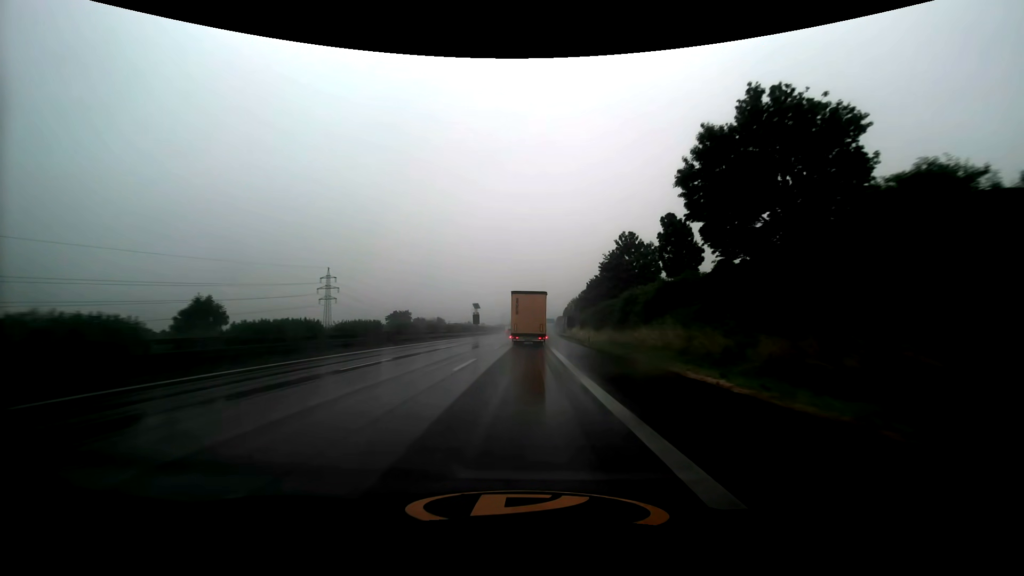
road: motorway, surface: asphalt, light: Day
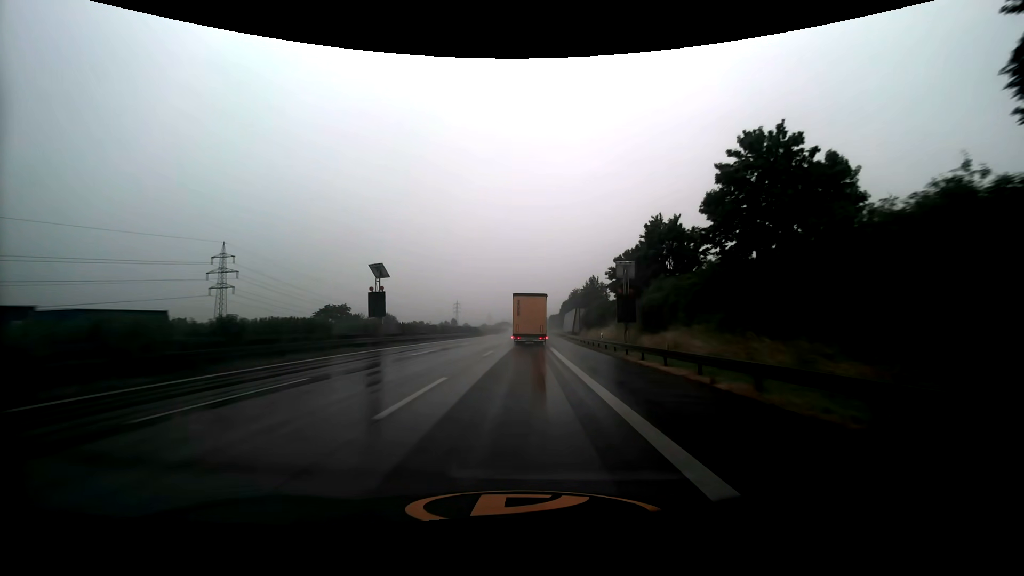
(+0.6, +62.6) m; +1°
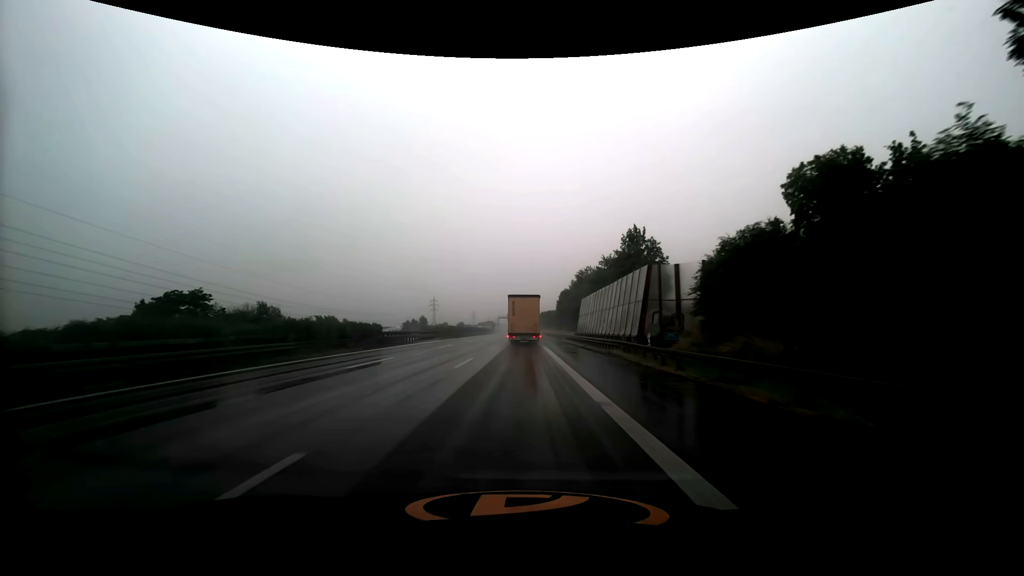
(+0.9, +62.5) m; +1°
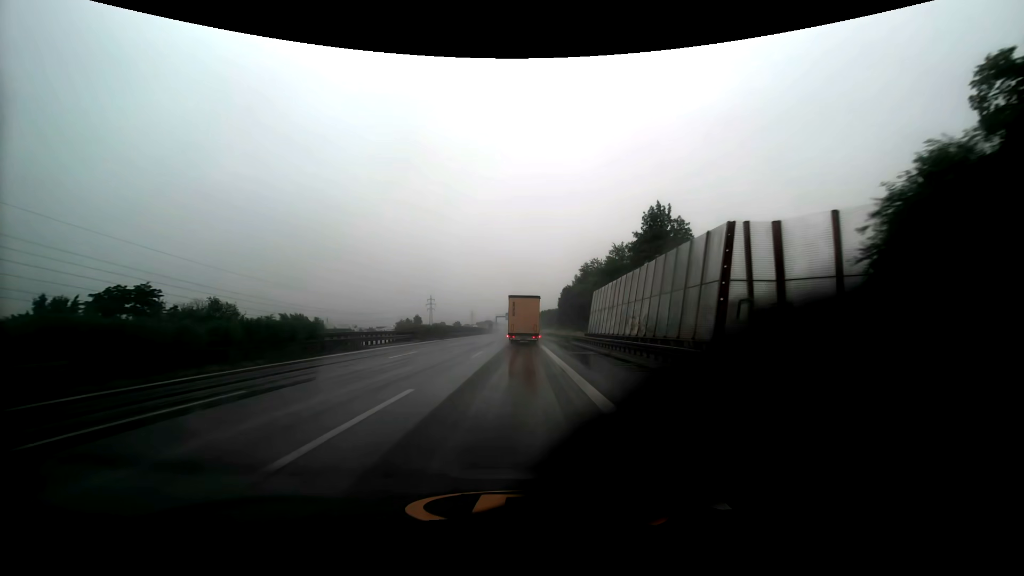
(+0.1, +12.4) m; 0°
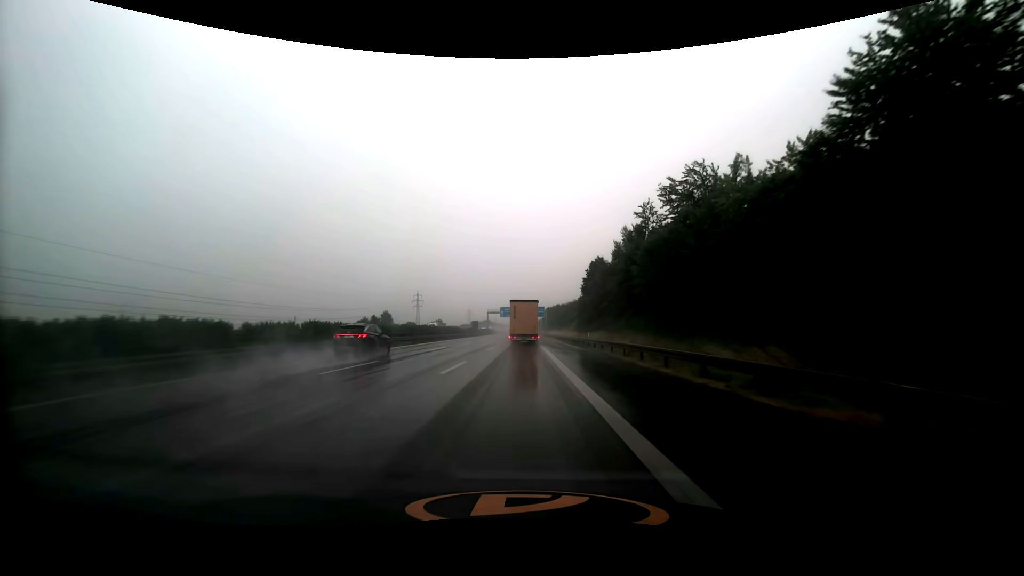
(-0.1, +62.3) m; 0°
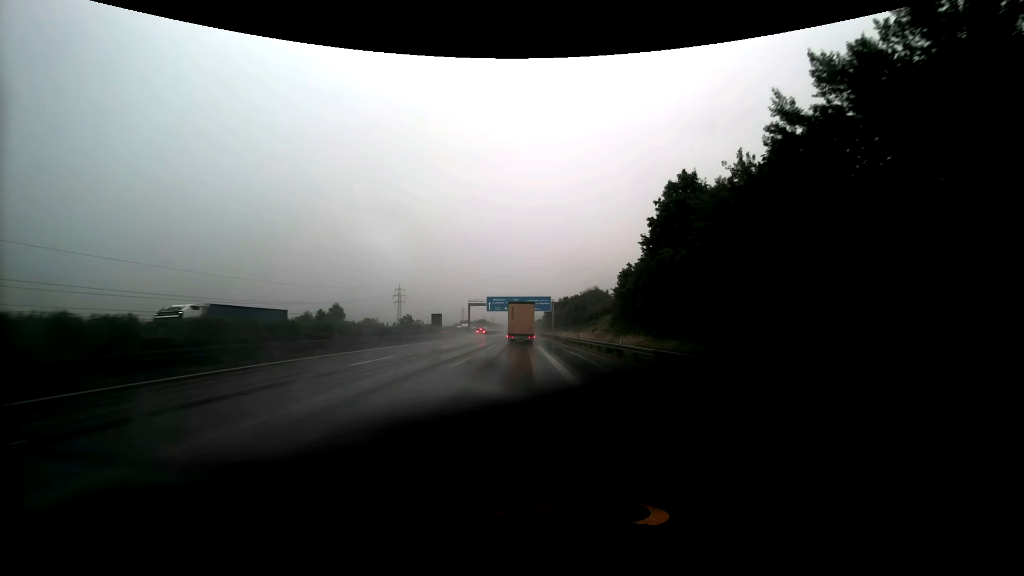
(+0.1, +51.4) m; 0°
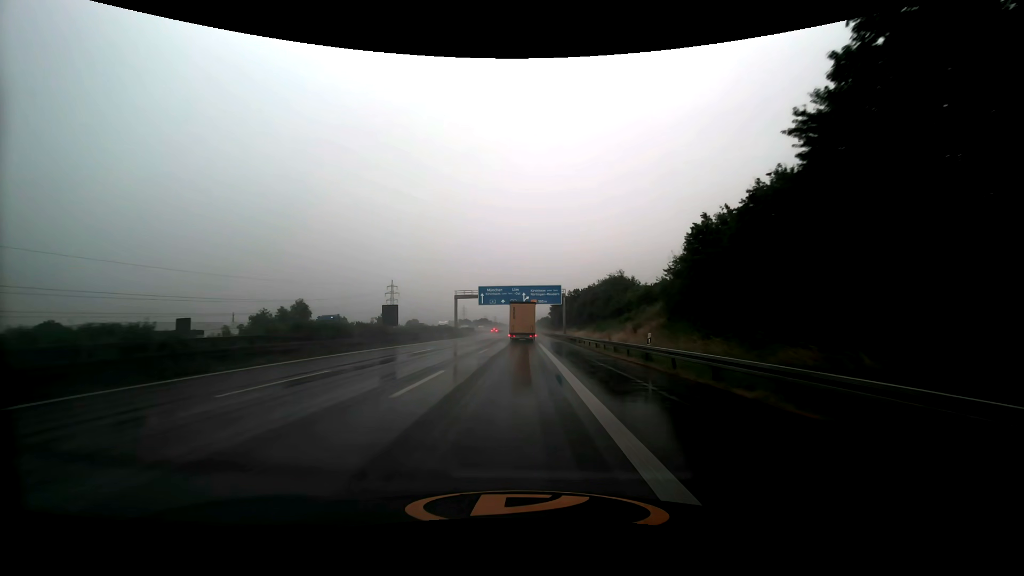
(0.0, +26.2) m; 0°
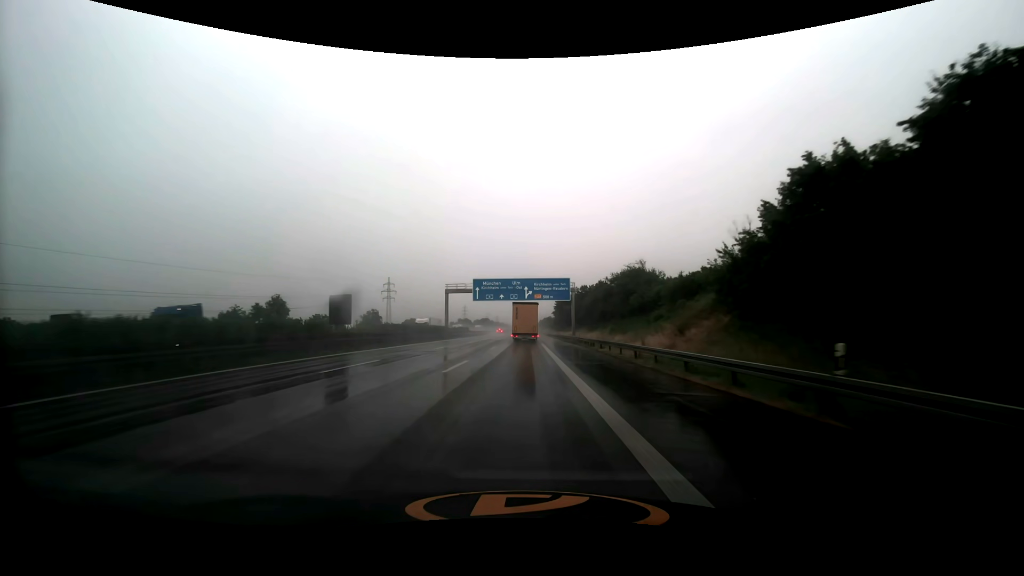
(0.0, +13.2) m; 0°
(0, +10) (0, +20) (0, +30) (0, +40) (0, +50) (0, +60) (0, +70) (0, +80) (0, +90) (0, +100) m
